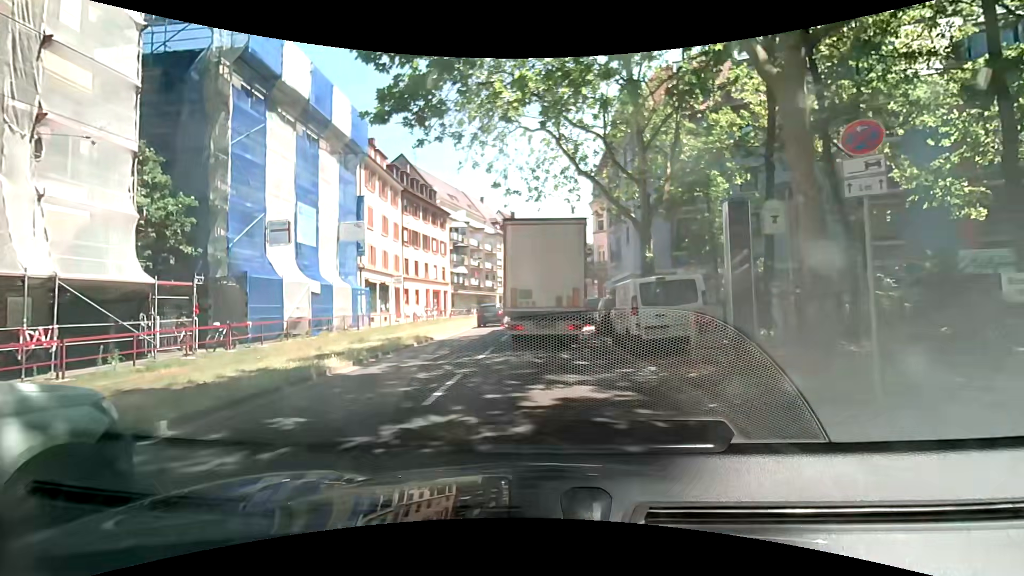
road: primary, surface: asphalt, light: Day
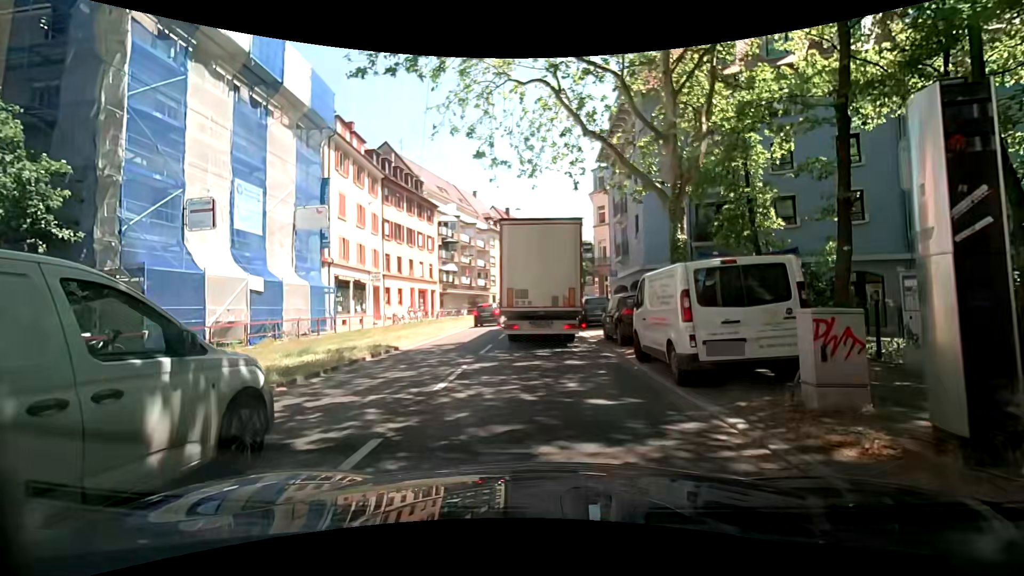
(0.0, +4.8) m; 0°
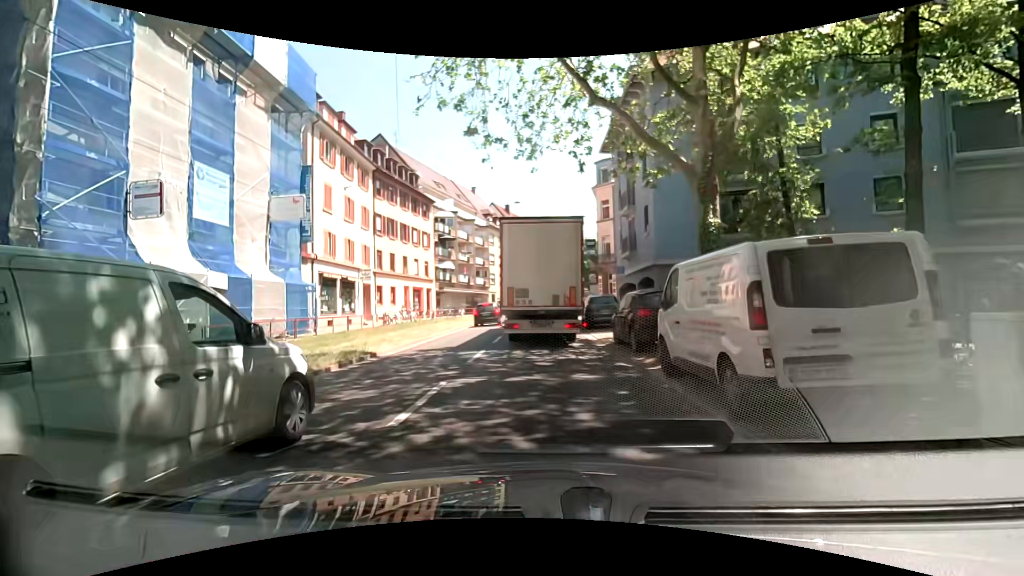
(0.0, +2.4) m; +1°
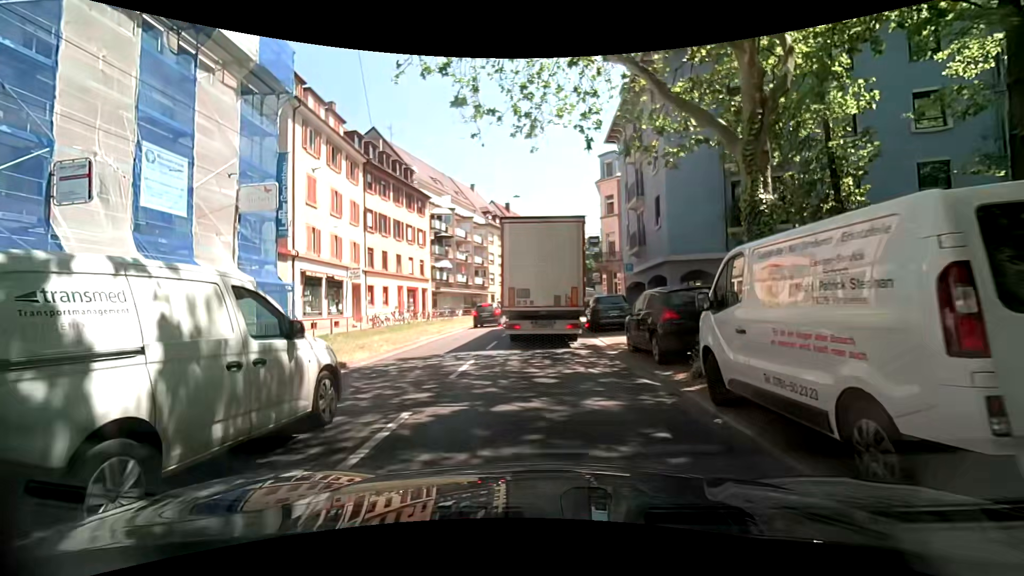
(0.0, +2.4) m; 0°
